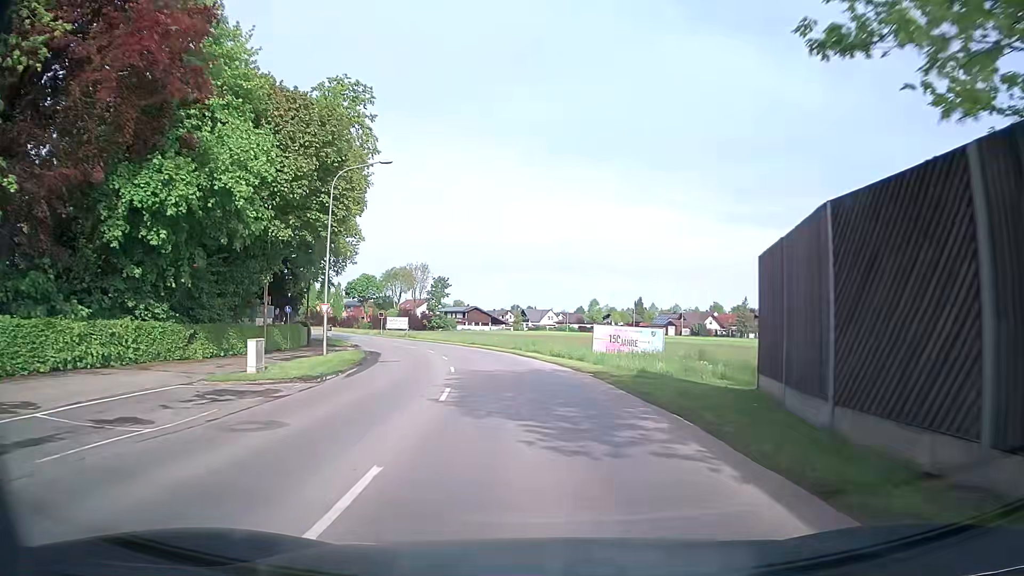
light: Day
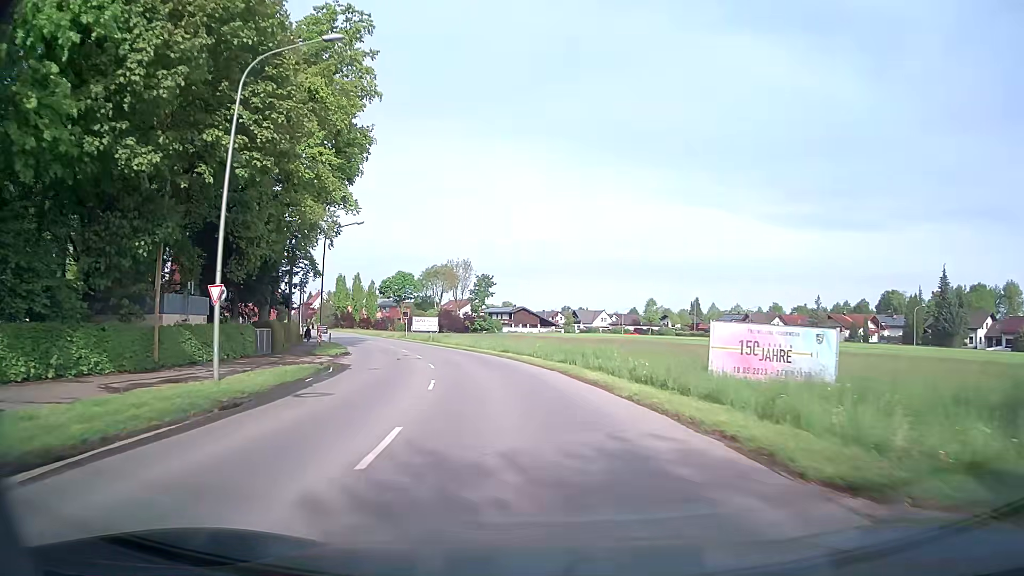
(-0.4, +15.4) m; -4°
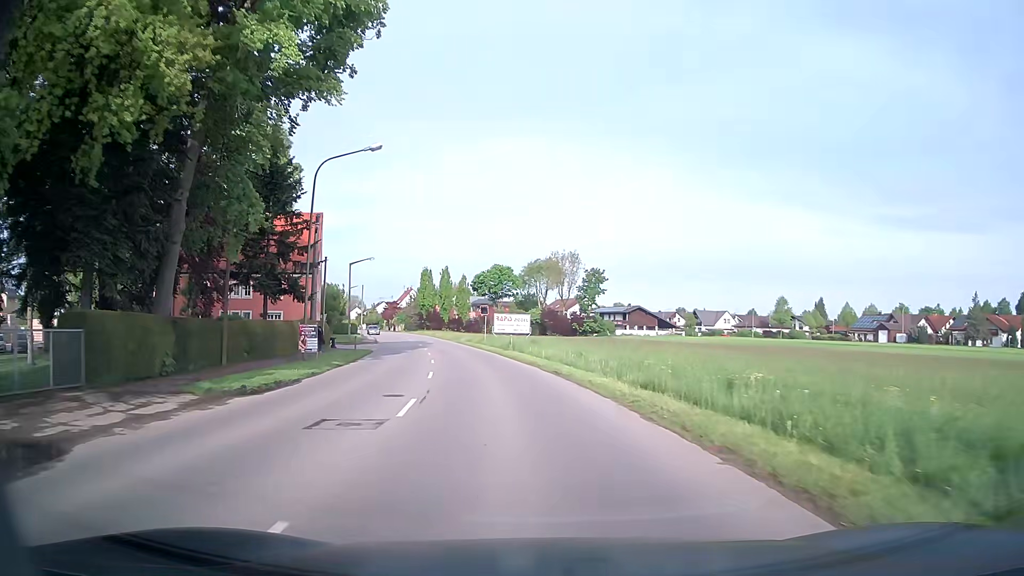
(-1.7, +22.9) m; -9°
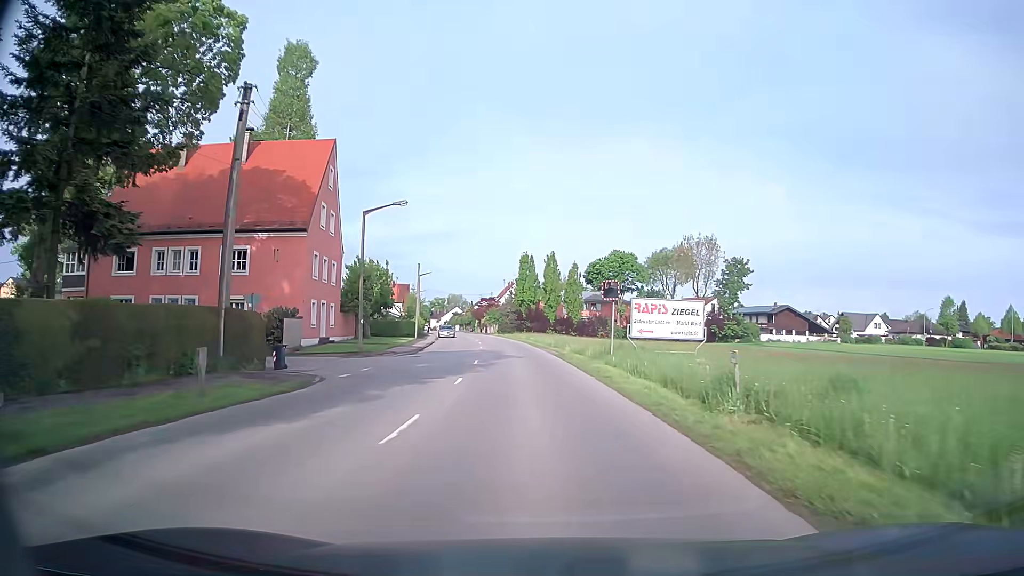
(-3.1, +30.0) m; -10°
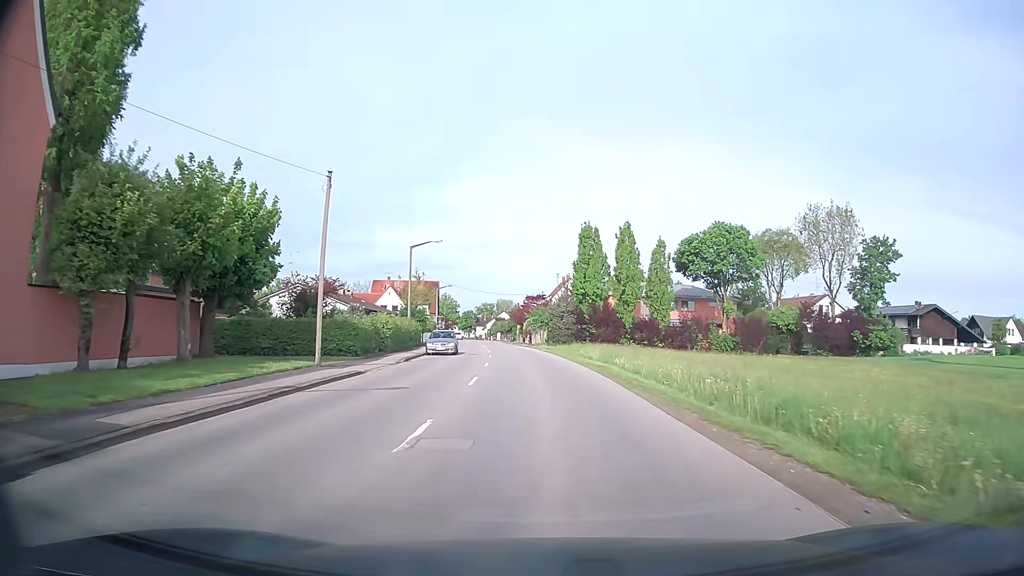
(-1.7, +36.7) m; -5°
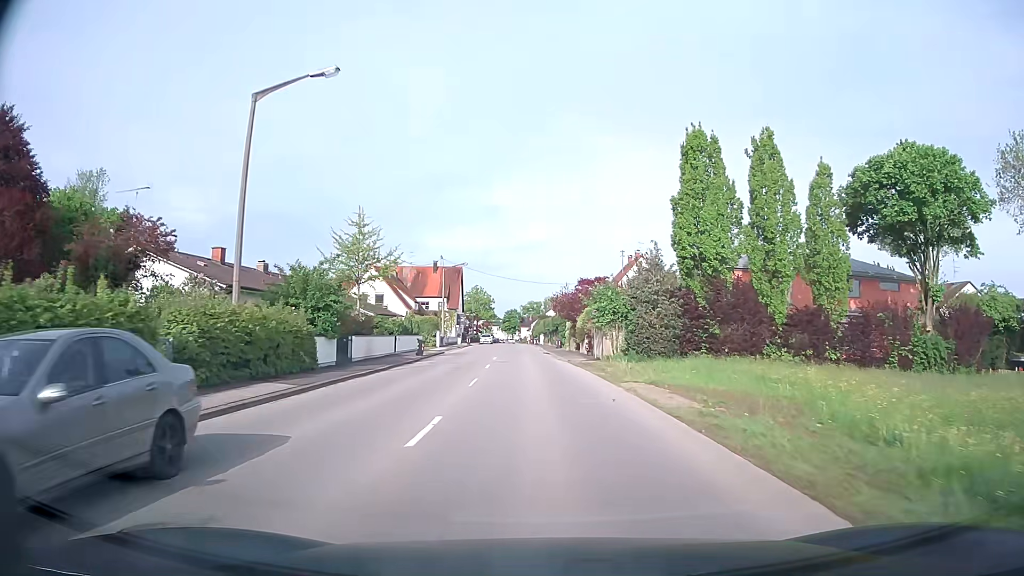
(-1.2, +35.5) m; -4°
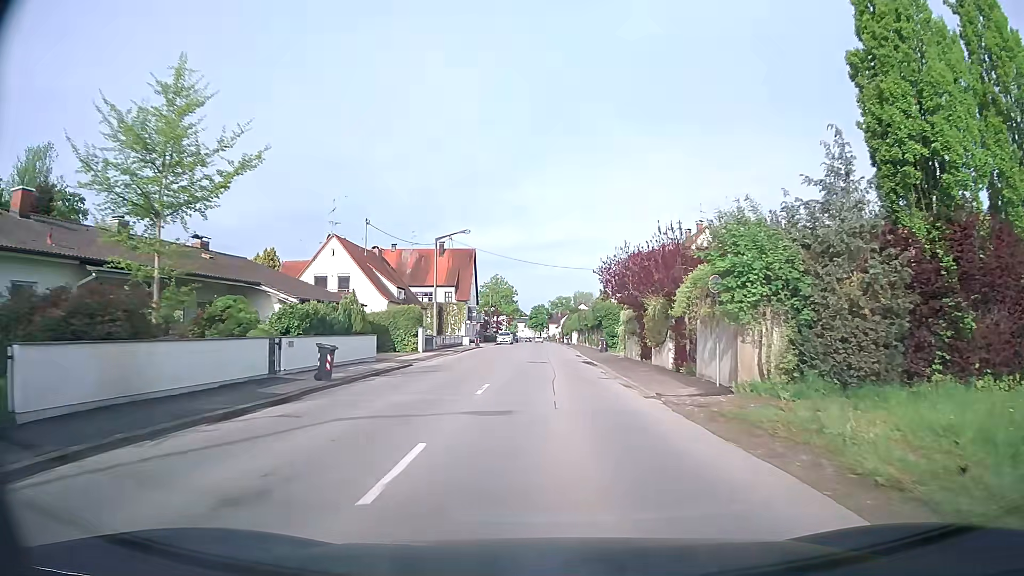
(-0.5, +20.9) m; -2°
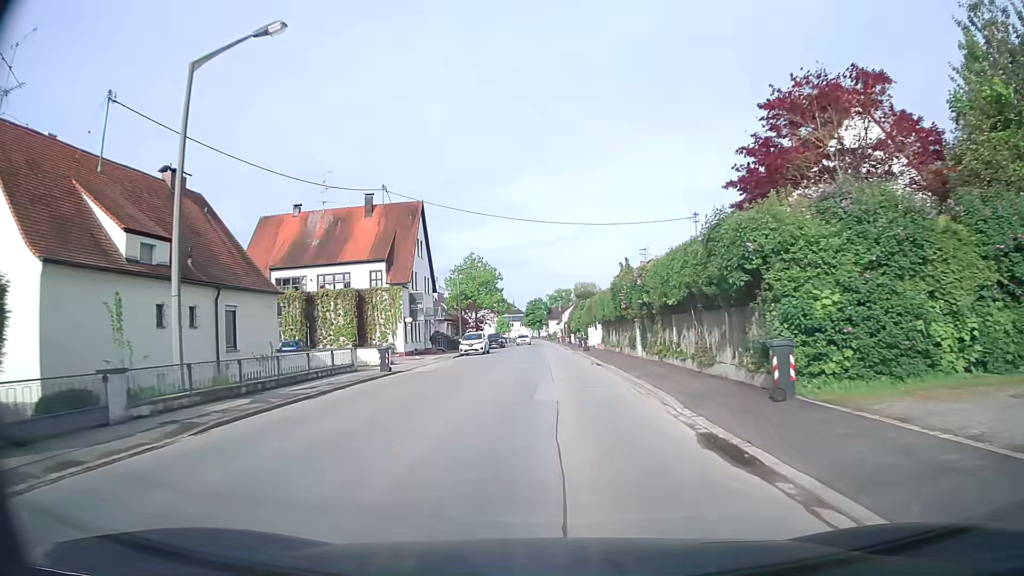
(0.0, +34.0) m; -1°
(0, +10) (0, +20) (0, +30) (0, +40) (0, +50) (0, +60) (0, +70) (0, +80) (0, +90) (0, +100) m
